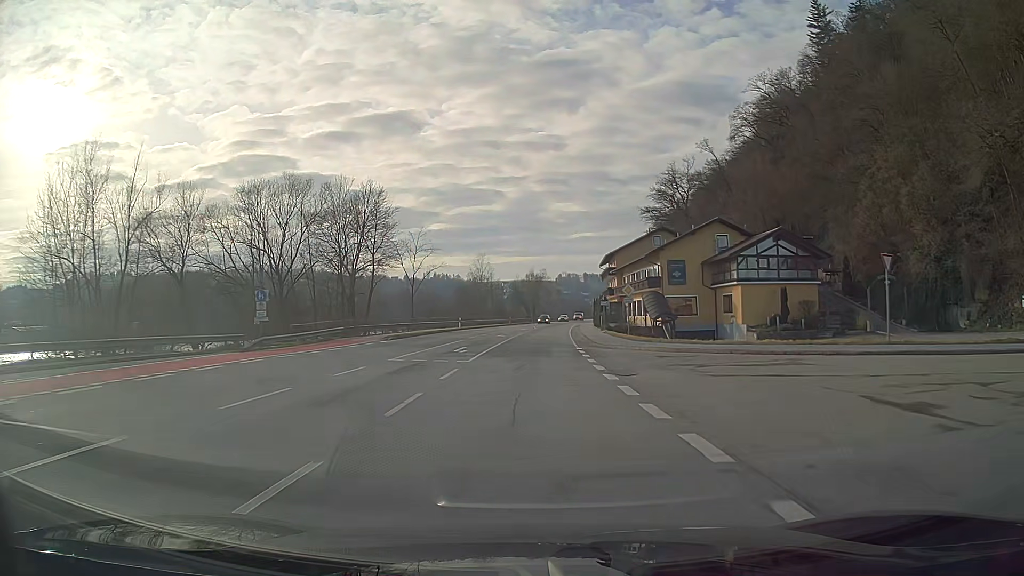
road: primary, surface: asphalt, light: Day
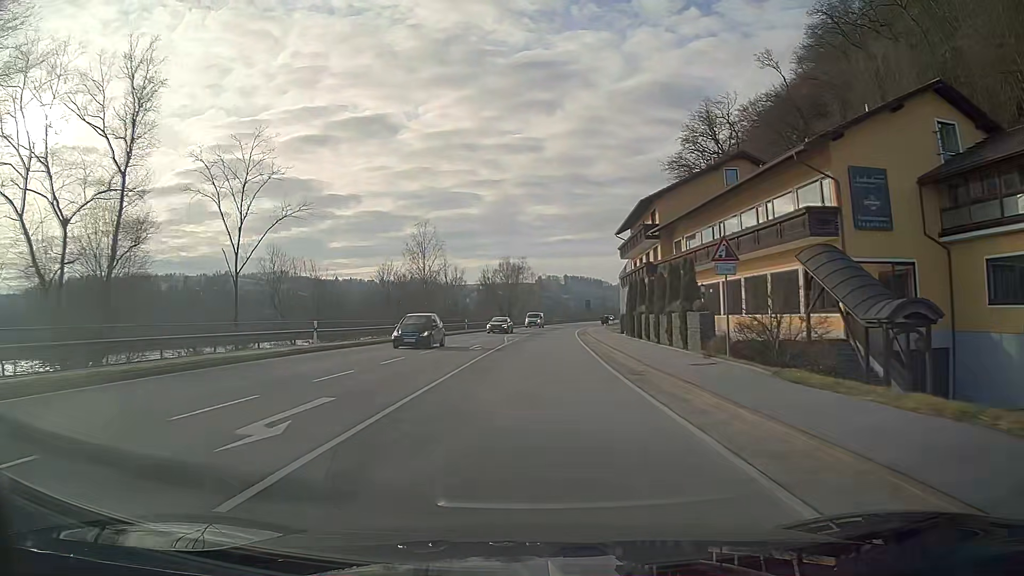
(+0.6, +43.0) m; +2°
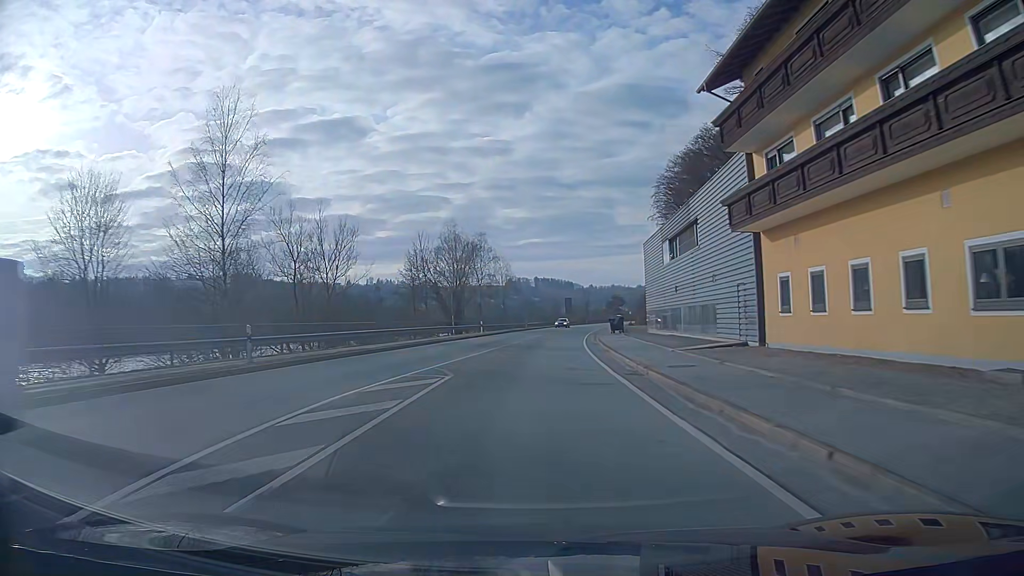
(+0.9, +42.9) m; +3°
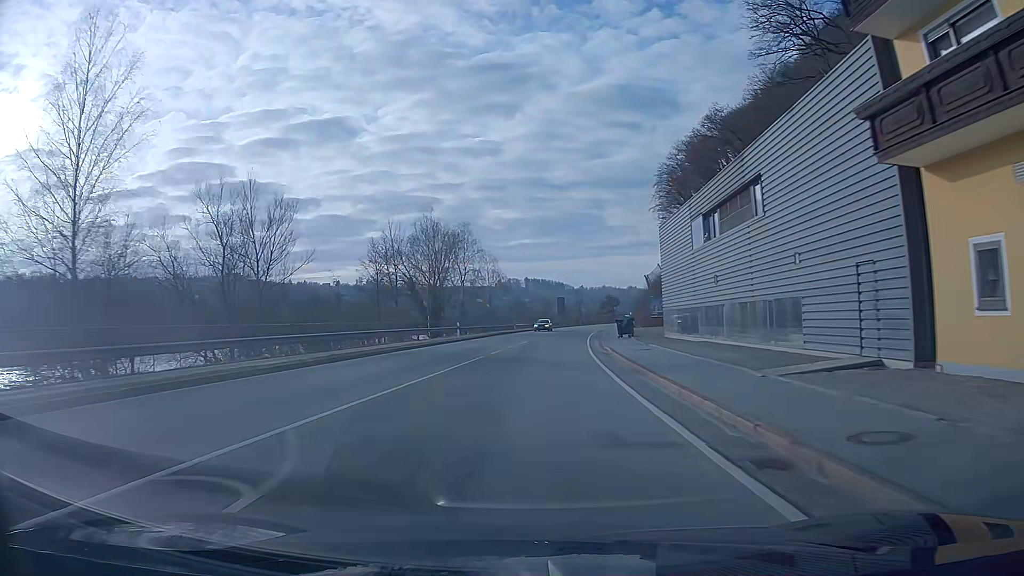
(+0.1, +10.7) m; +1°
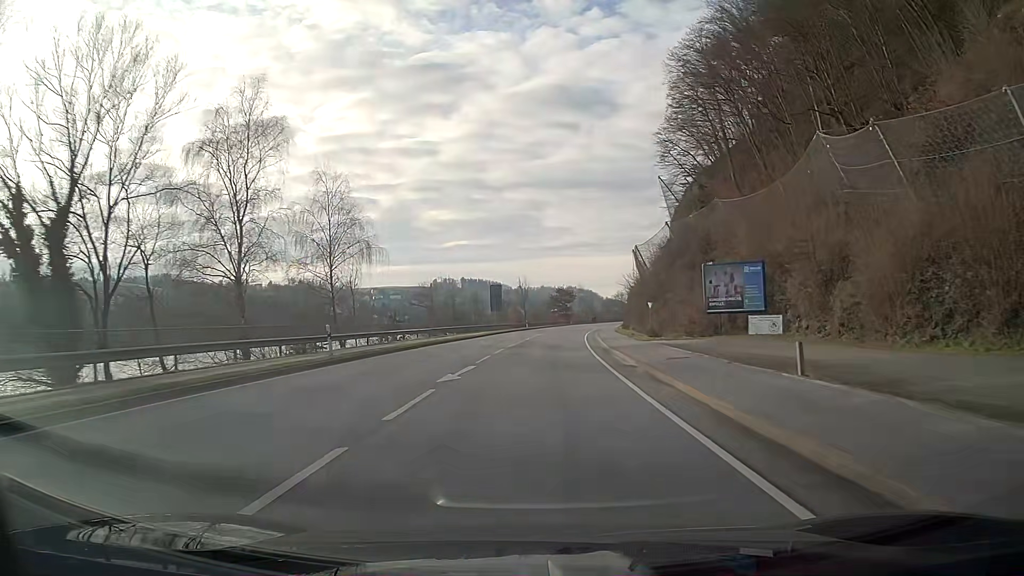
(+2.7, +53.7) m; +6°
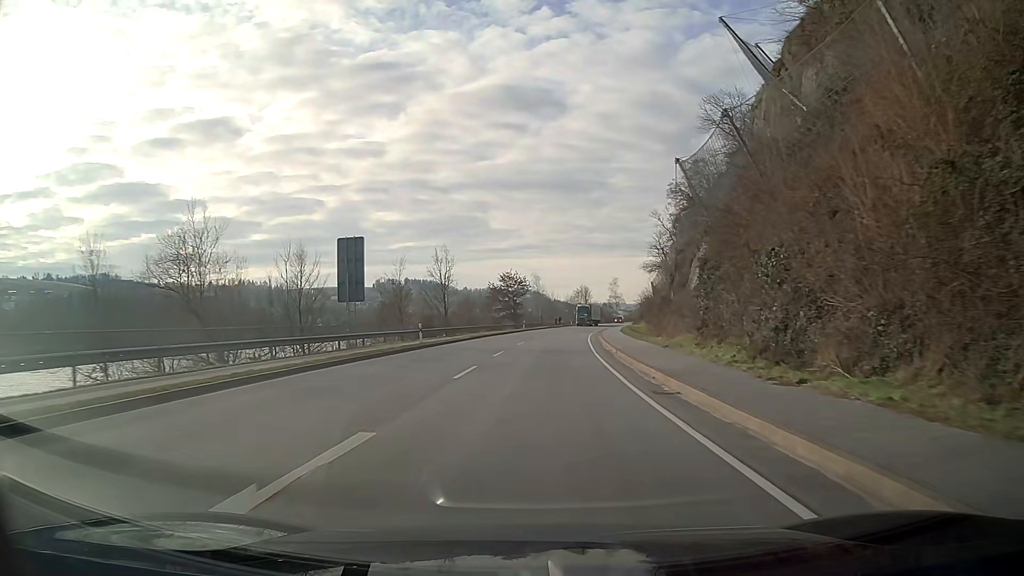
(+2.0, +53.7) m; +5°
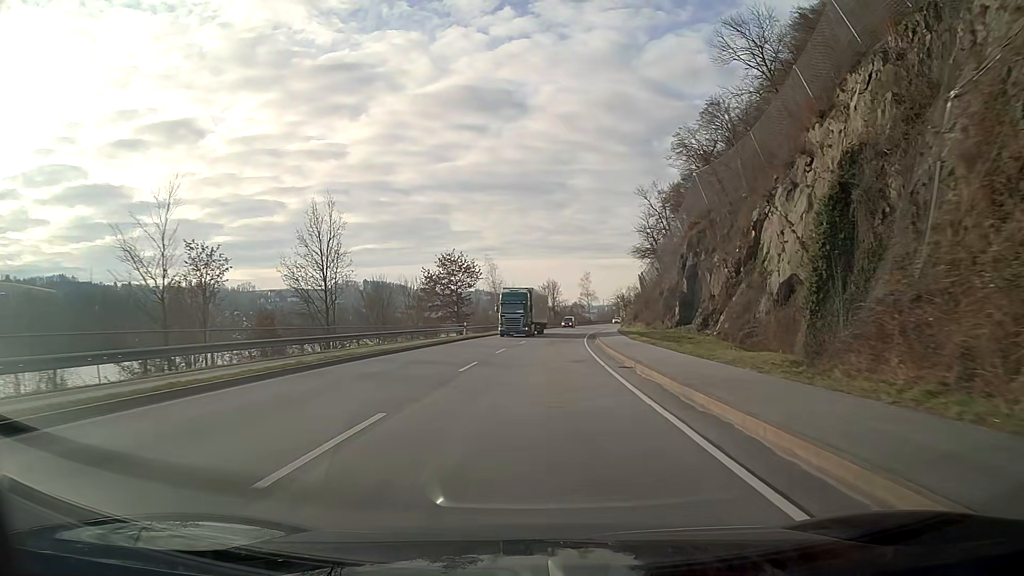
(+0.9, +32.3) m; +3°
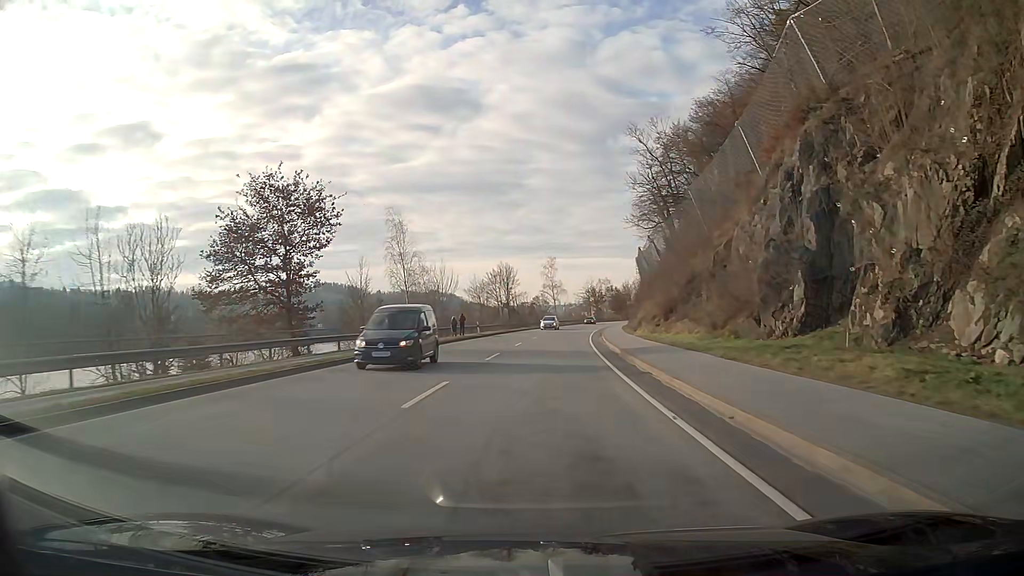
(+1.4, +43.1) m; +4°
